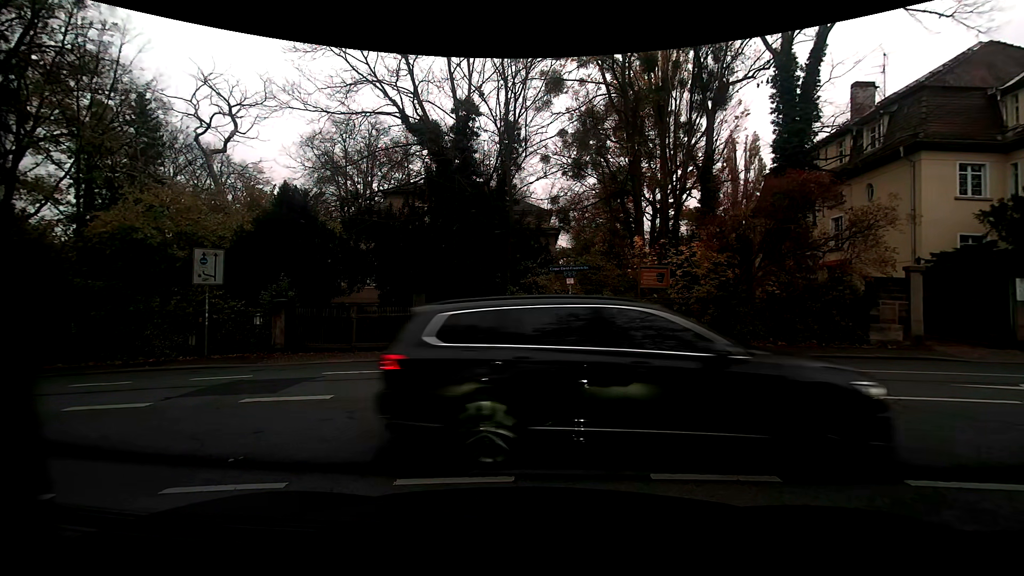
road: residential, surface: asphalt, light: Day
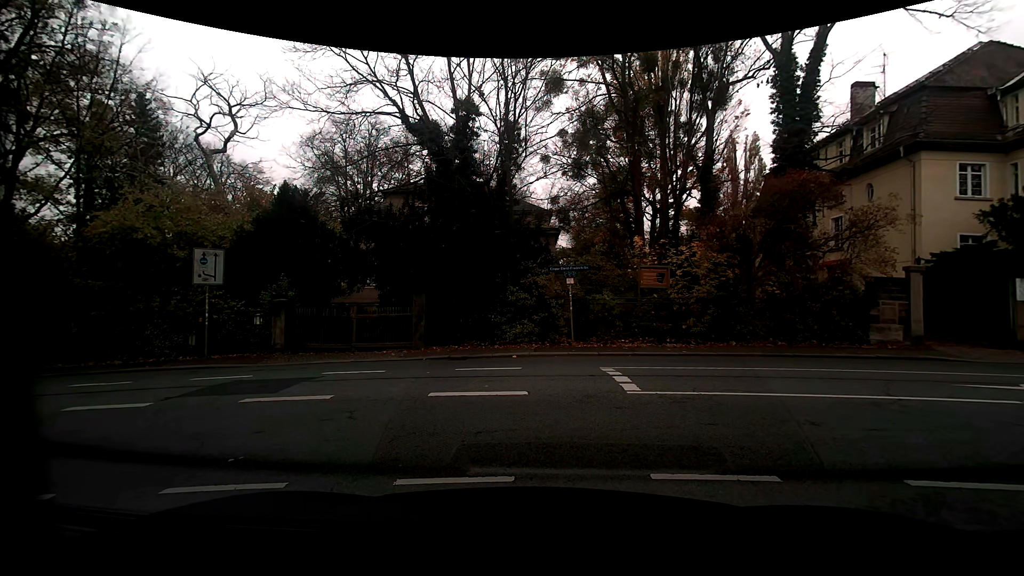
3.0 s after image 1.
(0.0, 0.0) m; 0°
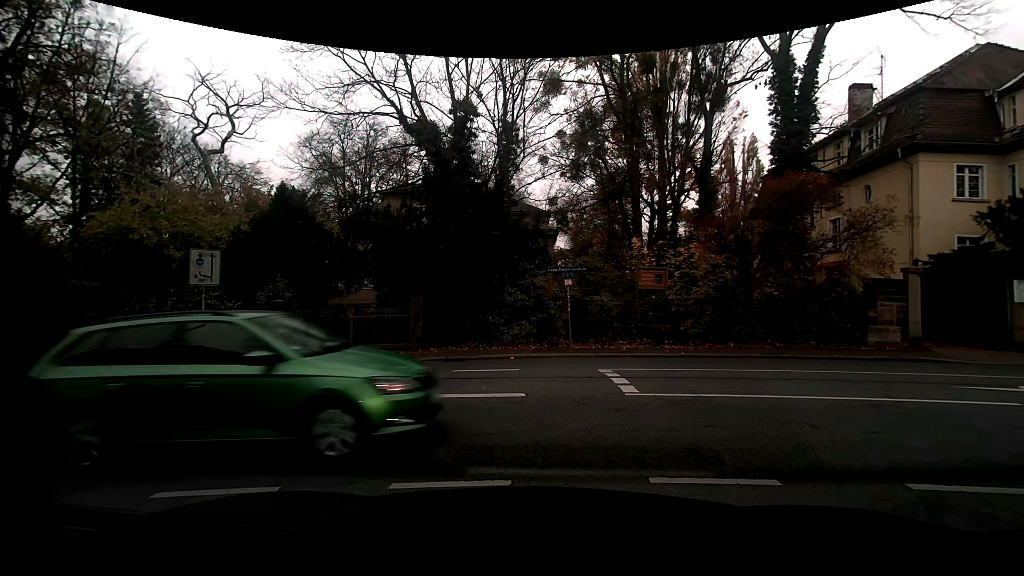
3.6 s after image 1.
(0.0, +0.1) m; 0°
